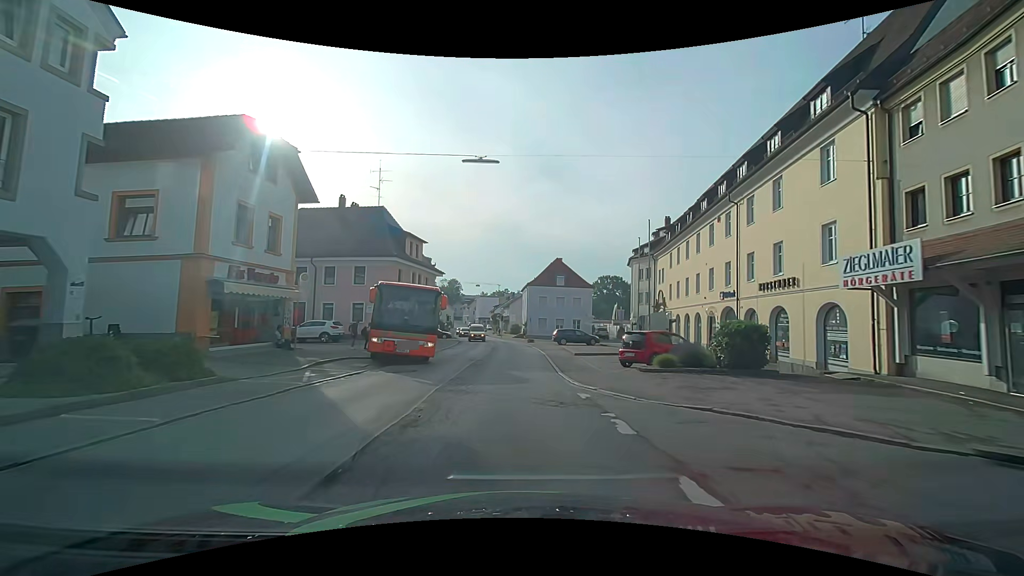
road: secondary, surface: asphalt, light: Day
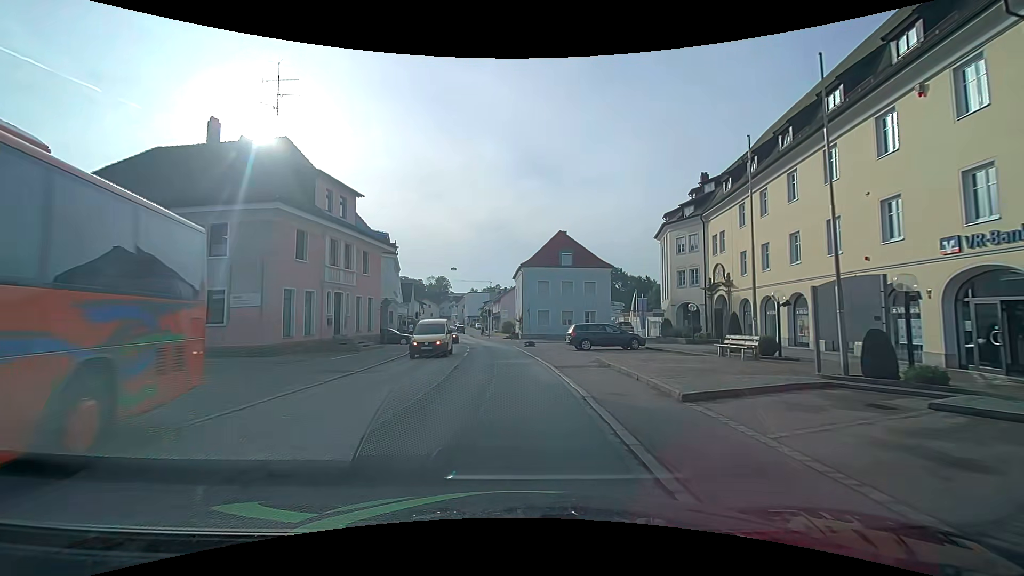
(+0.1, +18.8) m; +1°
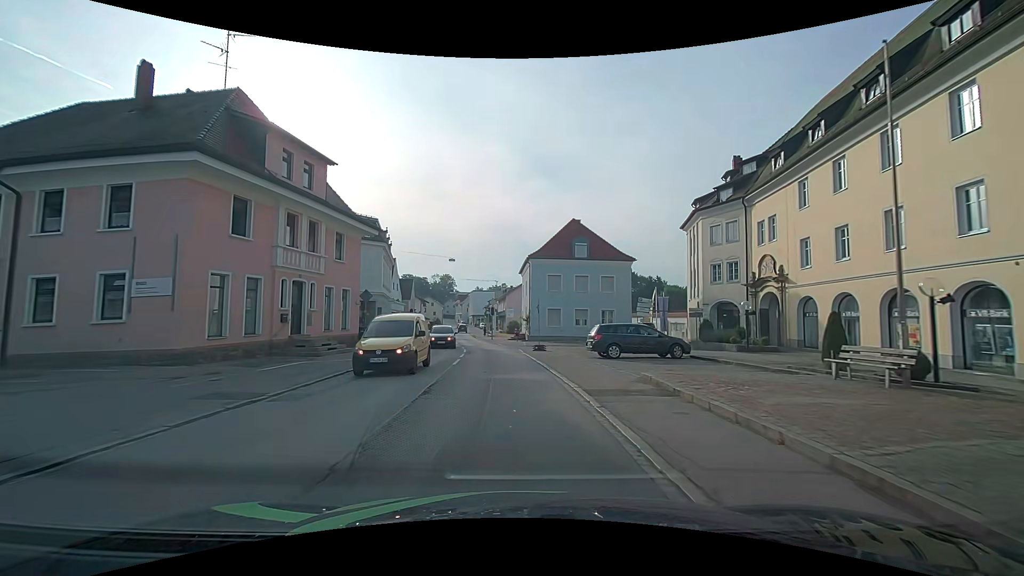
(-0.1, +6.3) m; -2°
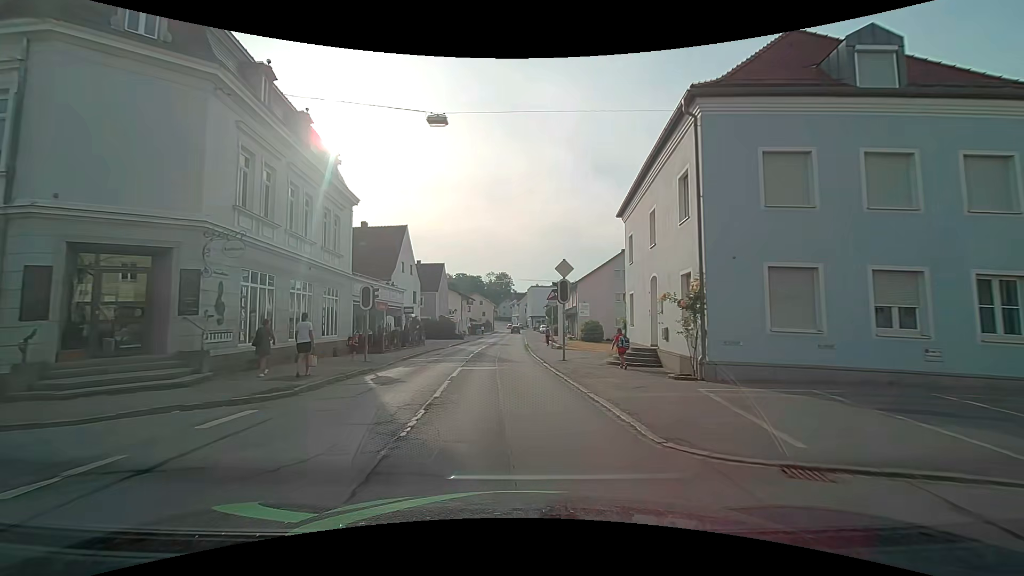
(-1.5, +31.0) m; -7°
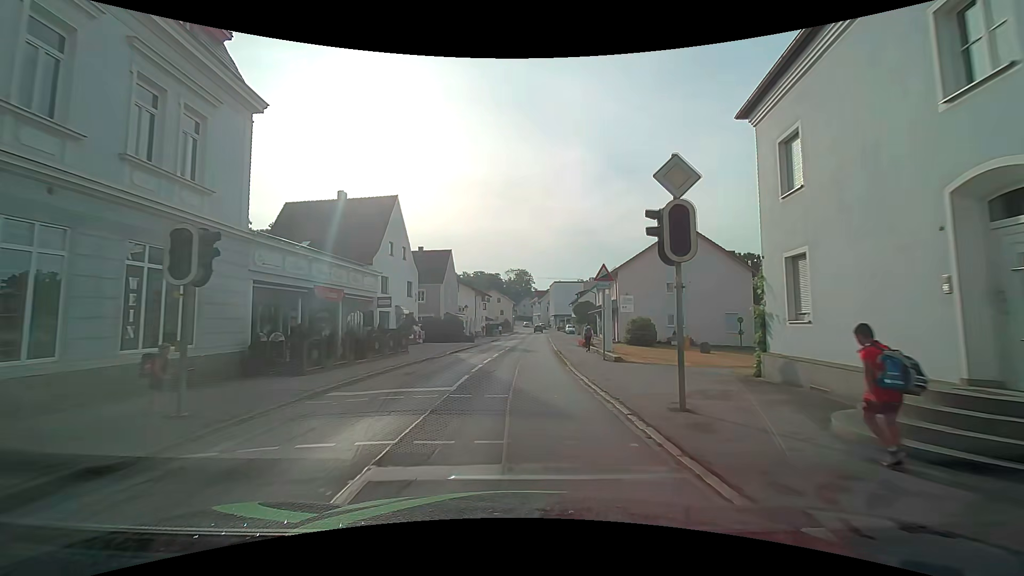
(-0.2, +13.0) m; -2°
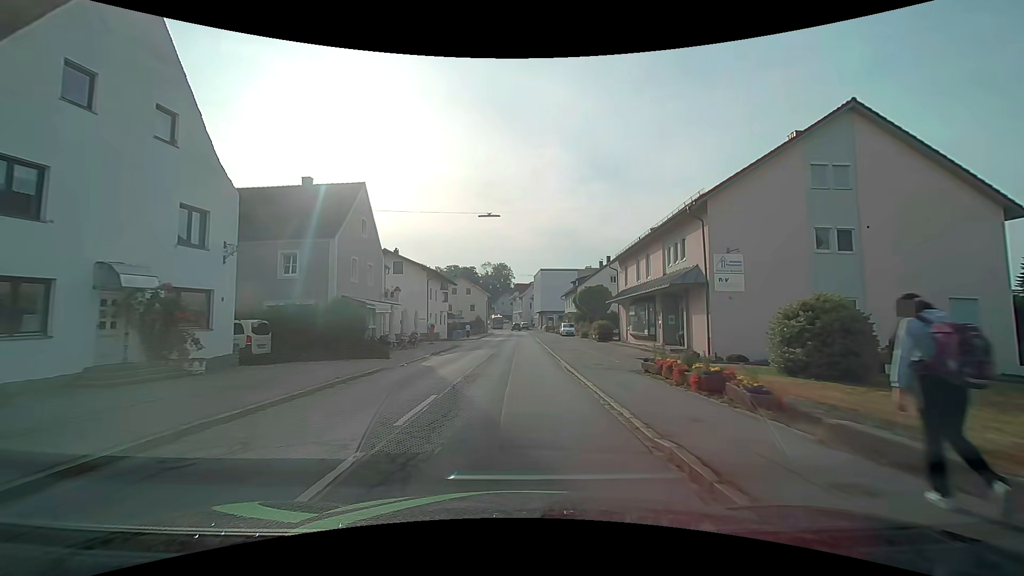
(+0.4, +27.2) m; +2°
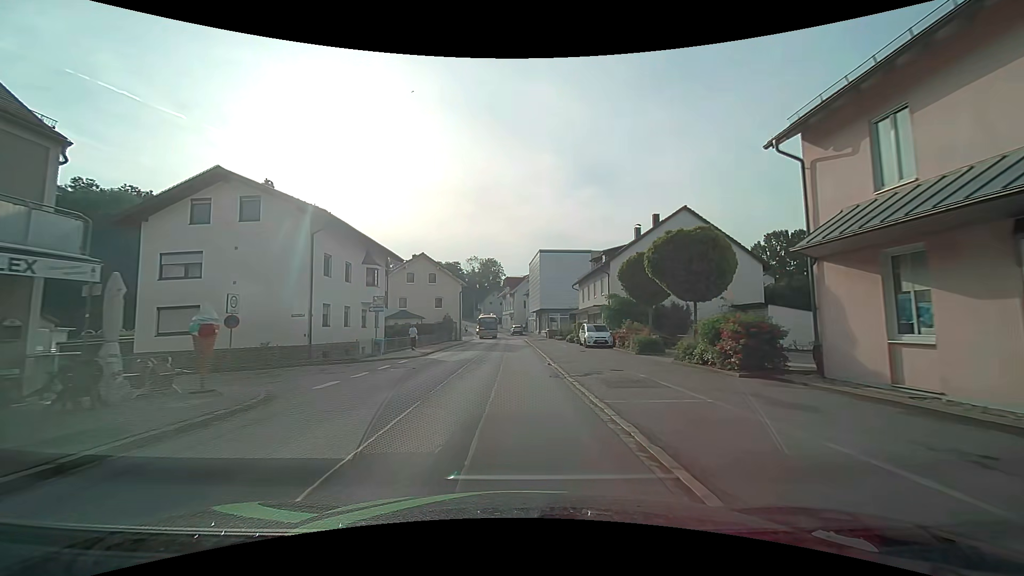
(+0.3, +28.6) m; +1°
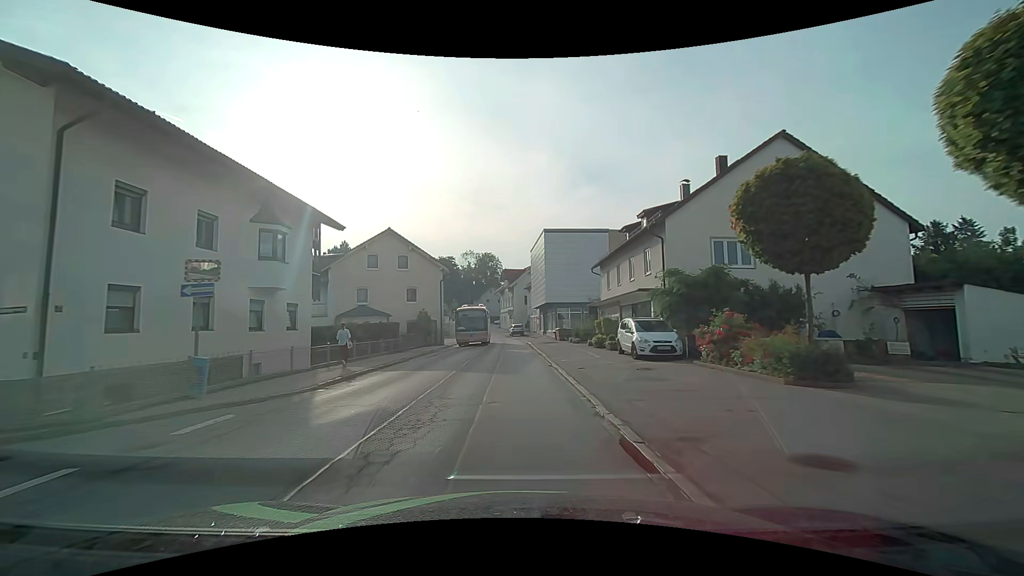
(+0.1, +14.2) m; 0°
(0, +10) (0, +20) (0, +30) (-1, +40) (-1, +50) (-2, +60) (-3, +70) (-4, +80) (-5, +90) (-7, +100) m
